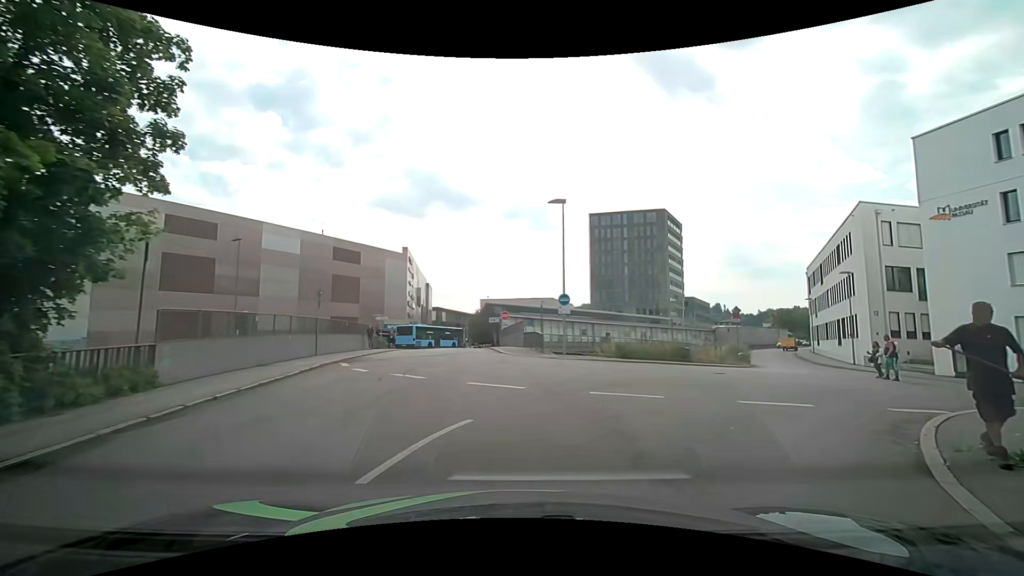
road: residential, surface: asphalt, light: Day
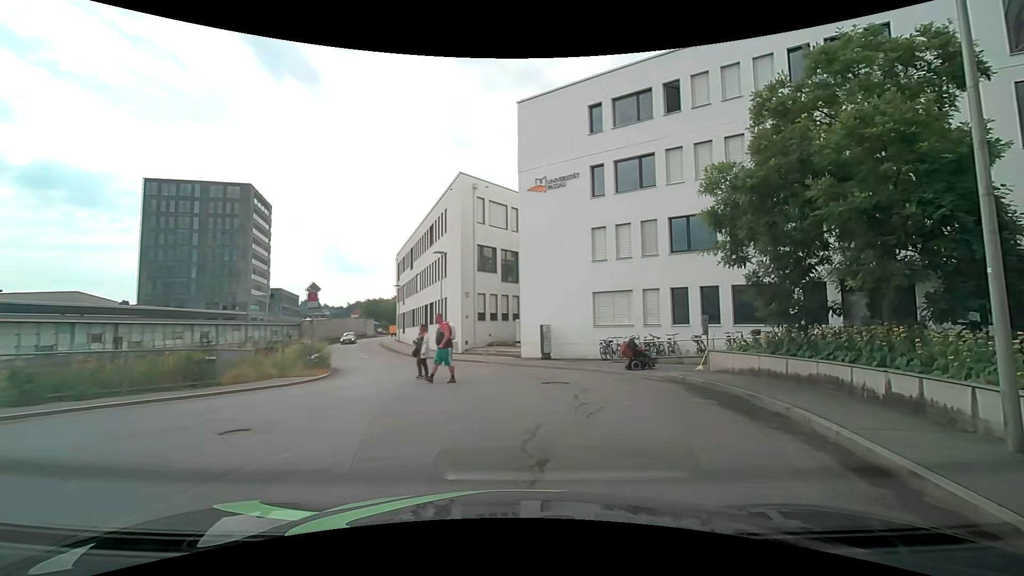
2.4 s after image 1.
(+3.9, +11.5) m; +44°
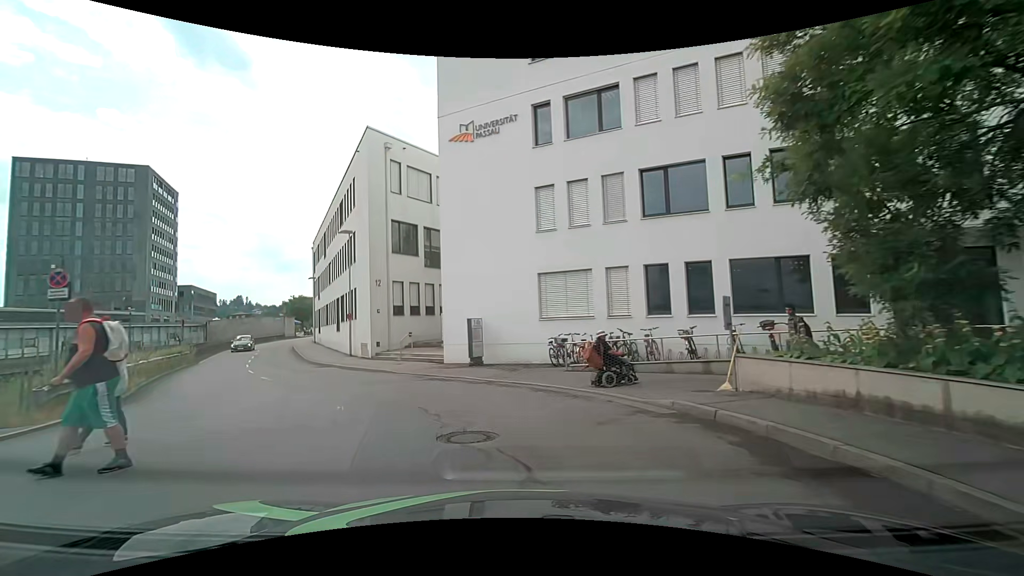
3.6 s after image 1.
(+0.9, +7.3) m; +9°
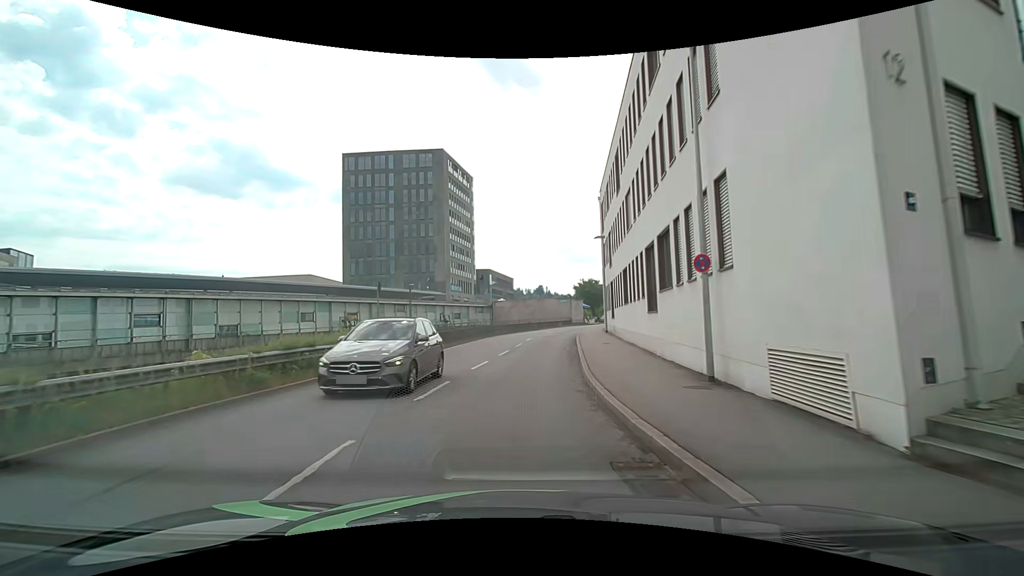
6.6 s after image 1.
(-7.6, +21.0) m; -33°
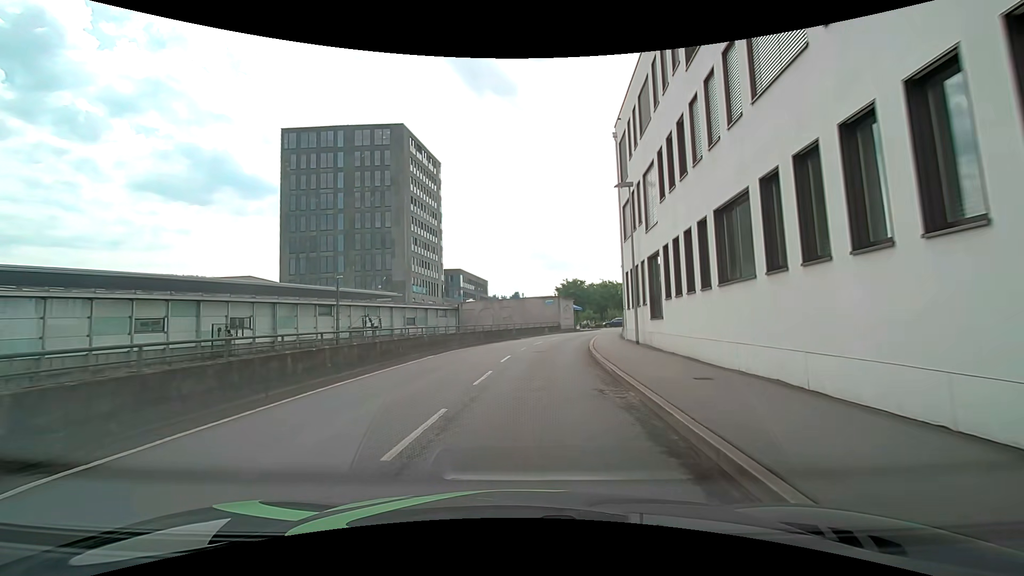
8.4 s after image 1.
(0.0, +16.0) m; +3°
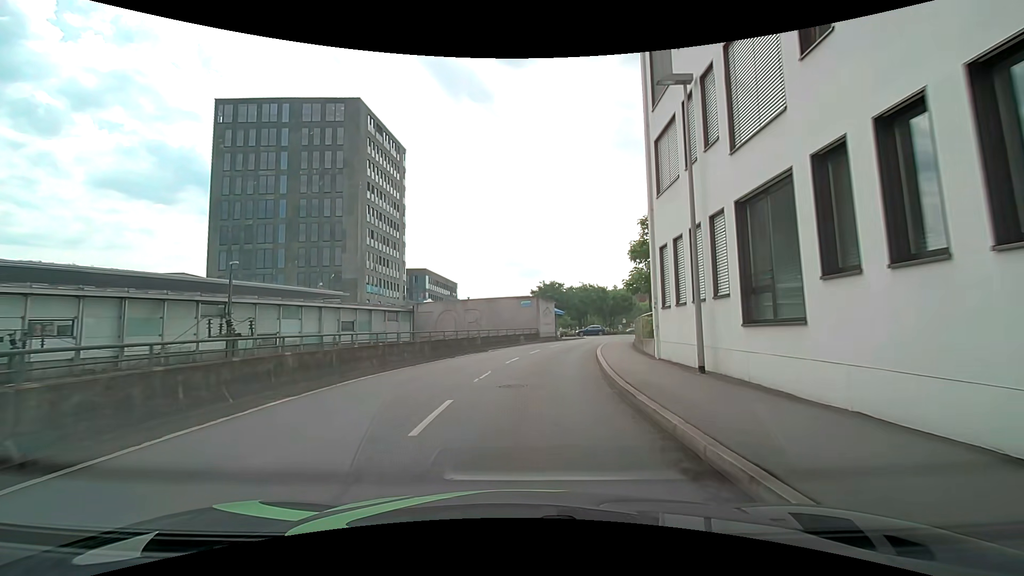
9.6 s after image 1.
(+0.1, +10.9) m; +2°
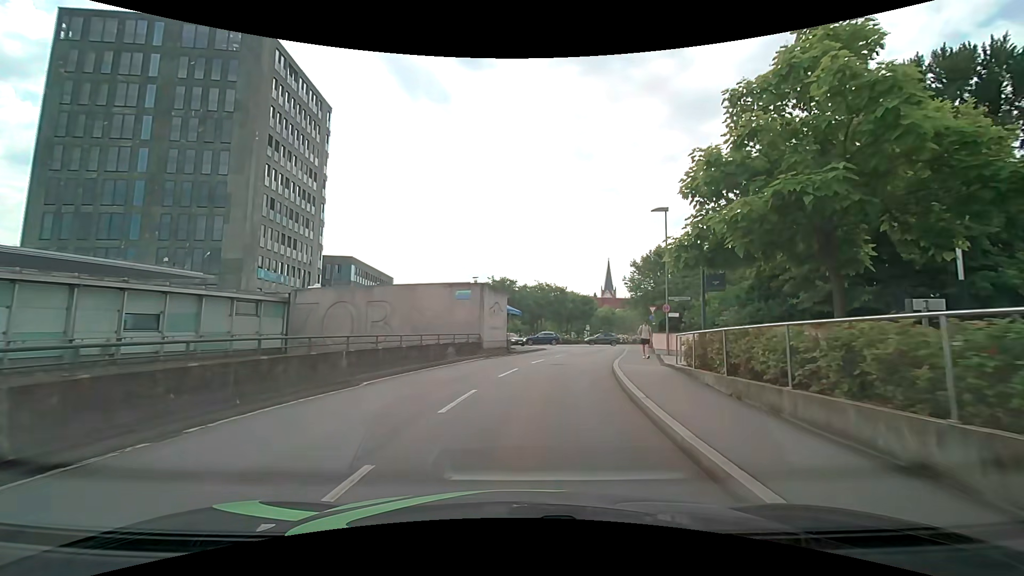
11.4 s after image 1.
(+0.7, +16.0) m; +5°
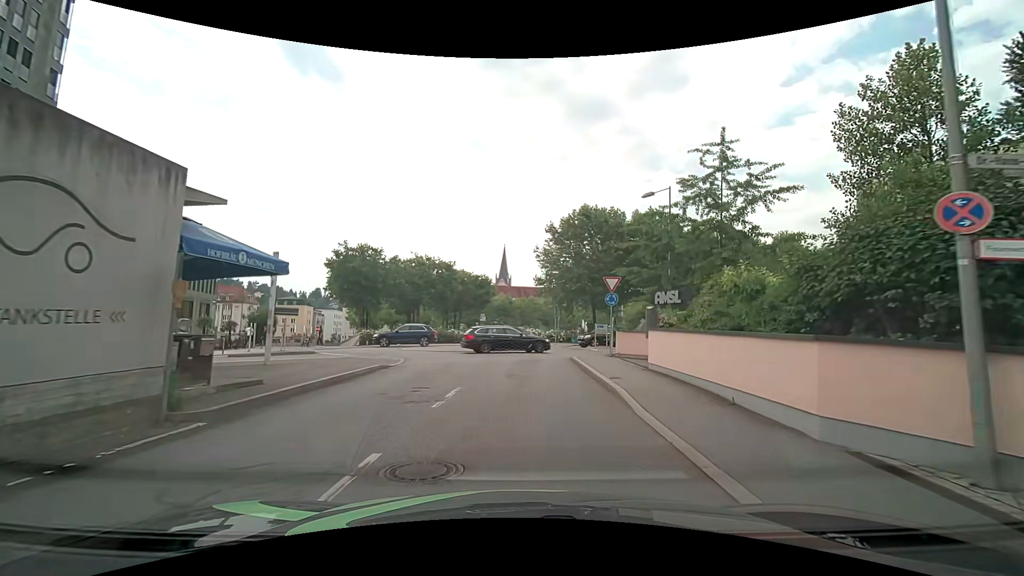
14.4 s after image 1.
(+3.1, +23.1) m; +14°
